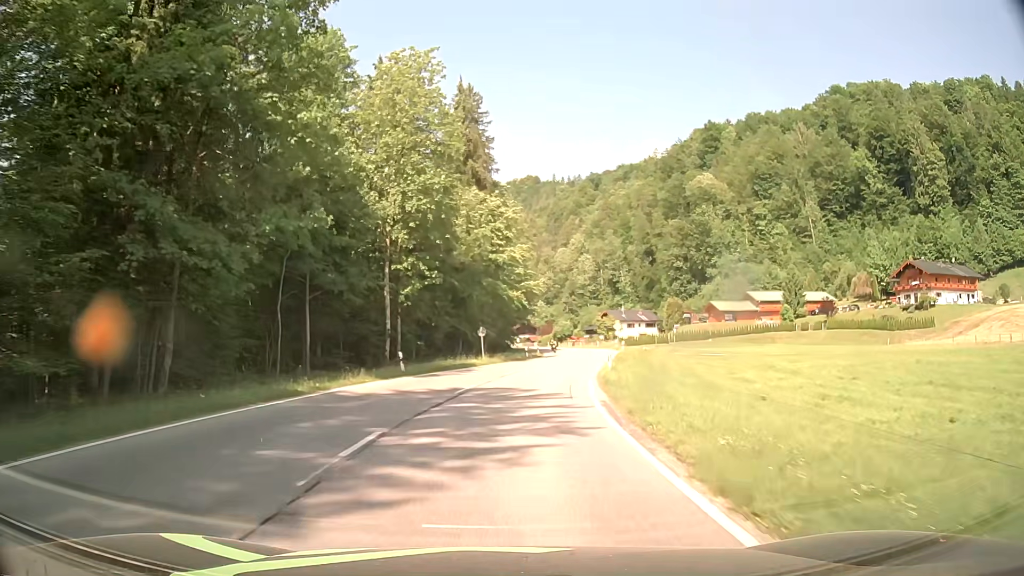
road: primary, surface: asphalt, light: Day
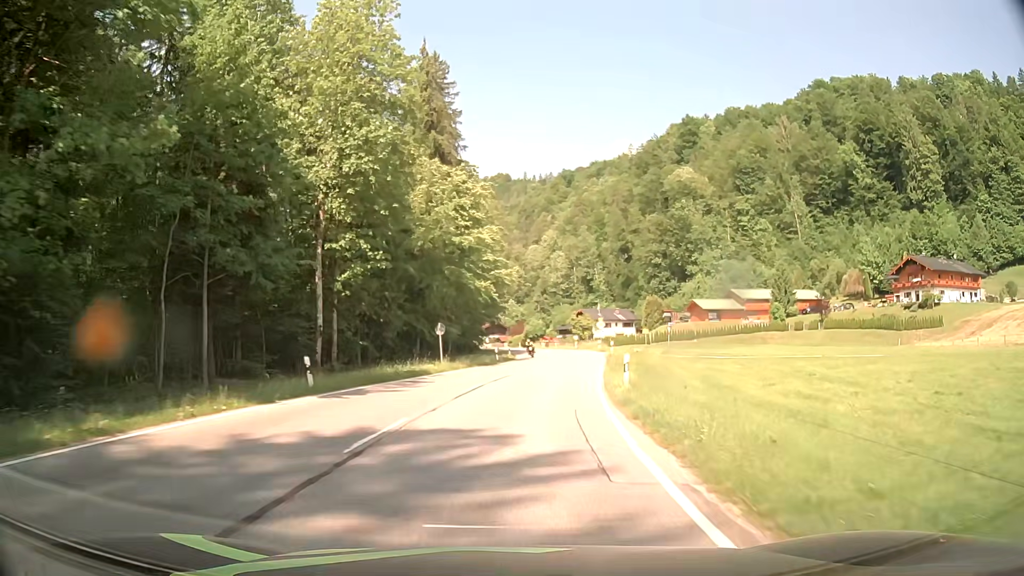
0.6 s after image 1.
(+0.2, +9.6) m; +2°
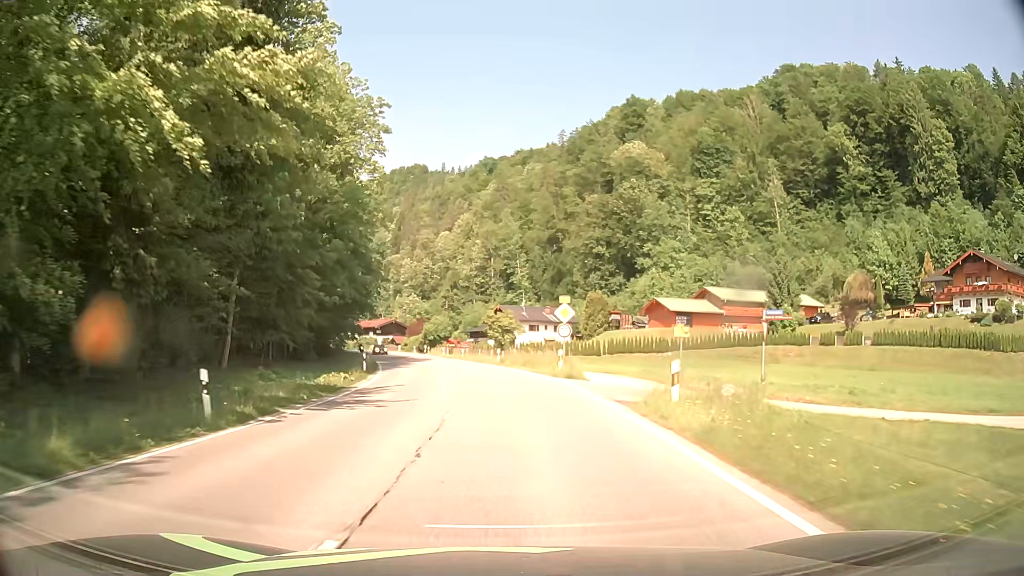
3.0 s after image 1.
(+3.6, +37.8) m; +7°
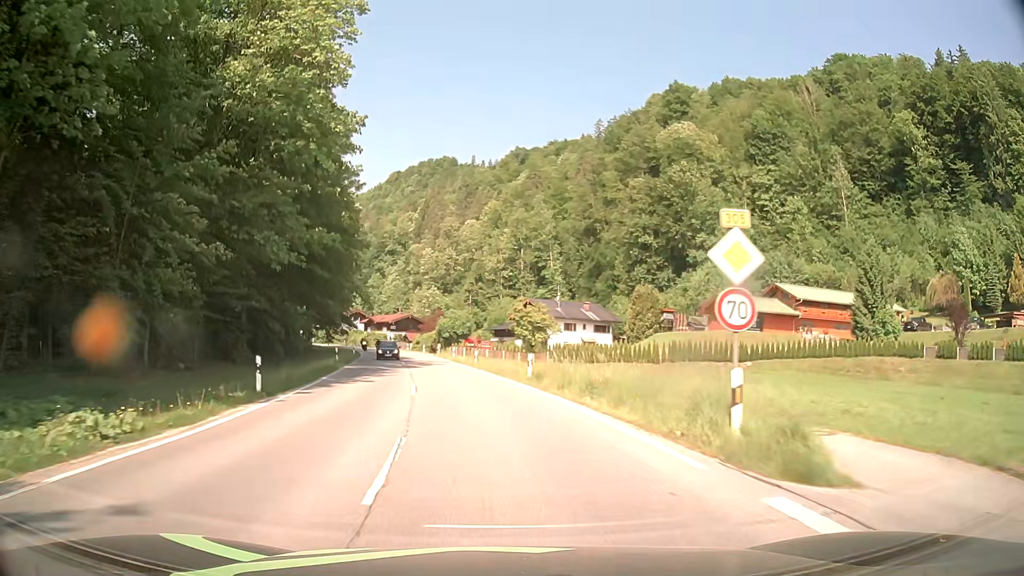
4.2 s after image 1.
(+0.1, +19.0) m; 0°
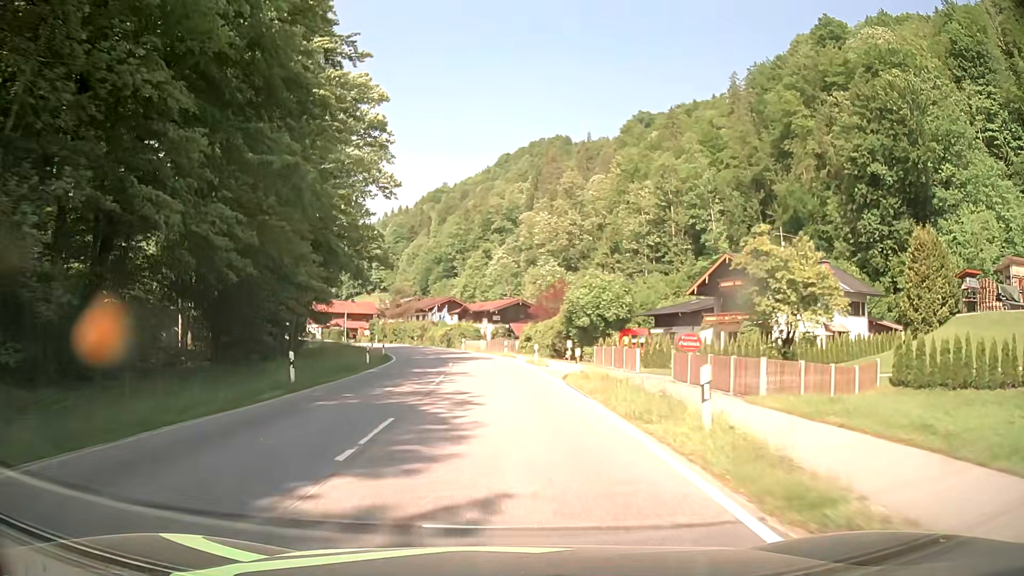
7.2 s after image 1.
(-5.7, +46.2) m; -10°
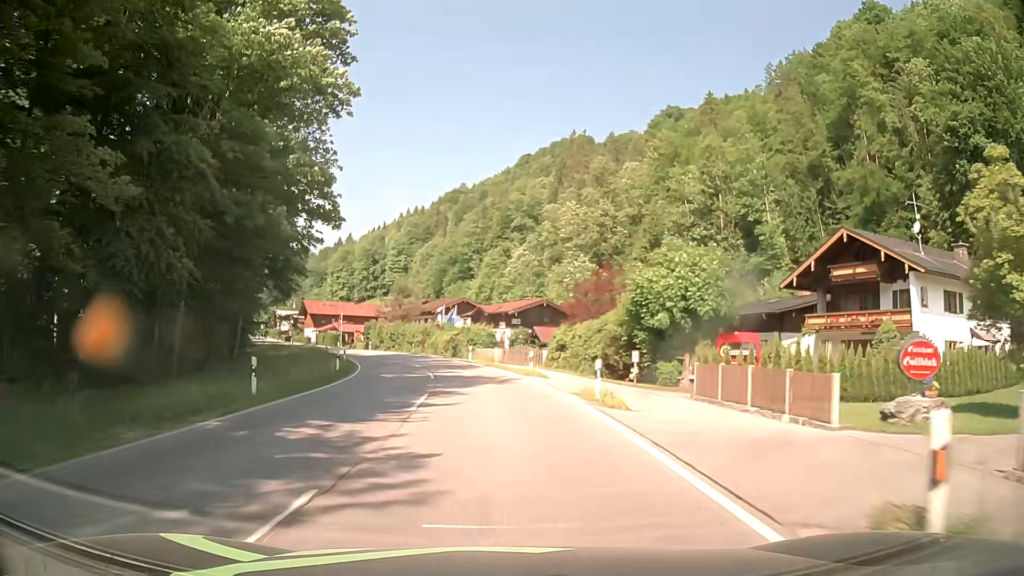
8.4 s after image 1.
(-0.3, +17.5) m; -2°
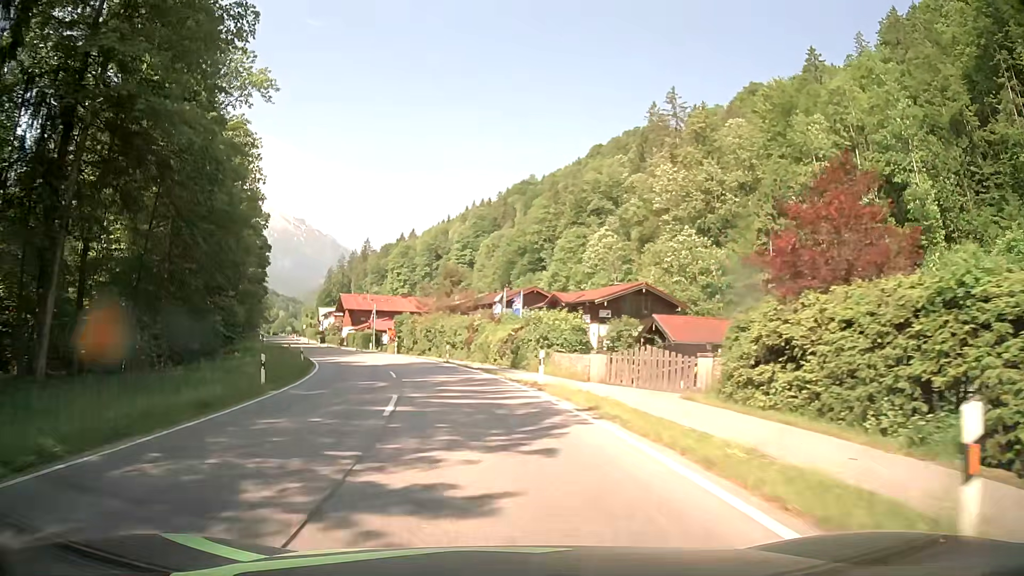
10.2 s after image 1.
(-1.1, +25.7) m; -6°
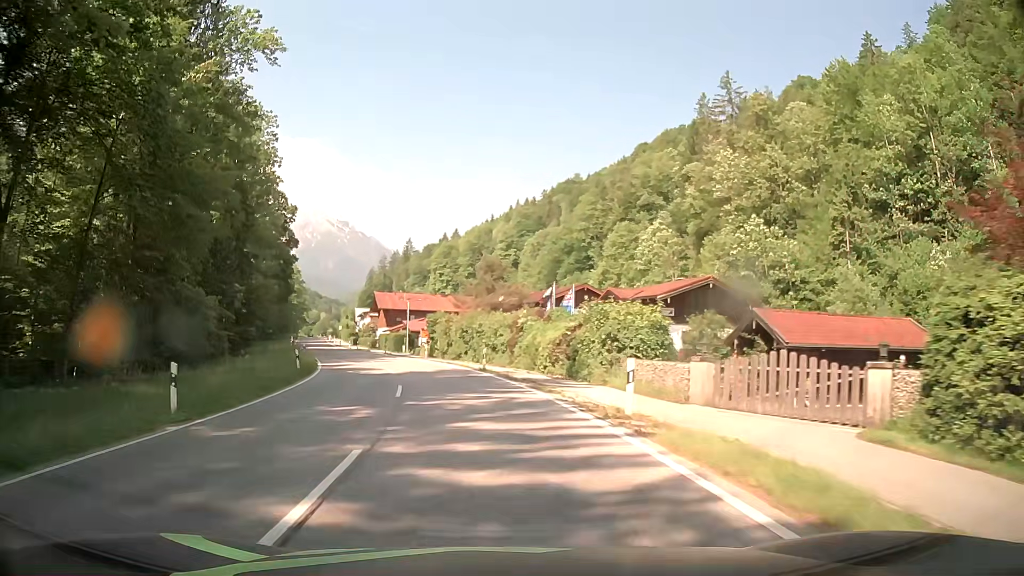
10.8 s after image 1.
(-0.3, +8.5) m; -3°
(0, +10) (-2, +20) (-4, +30) (-6, +39) (-9, +49) (-13, +58) (-16, +68) (-19, +77) (-23, +87) (-26, +96) m
